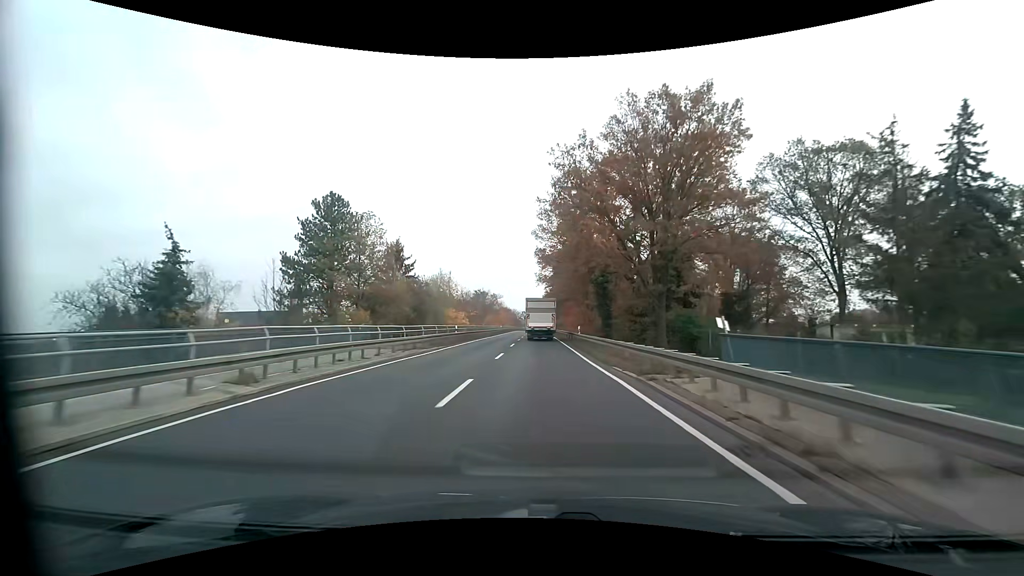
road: primary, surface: asphalt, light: Day
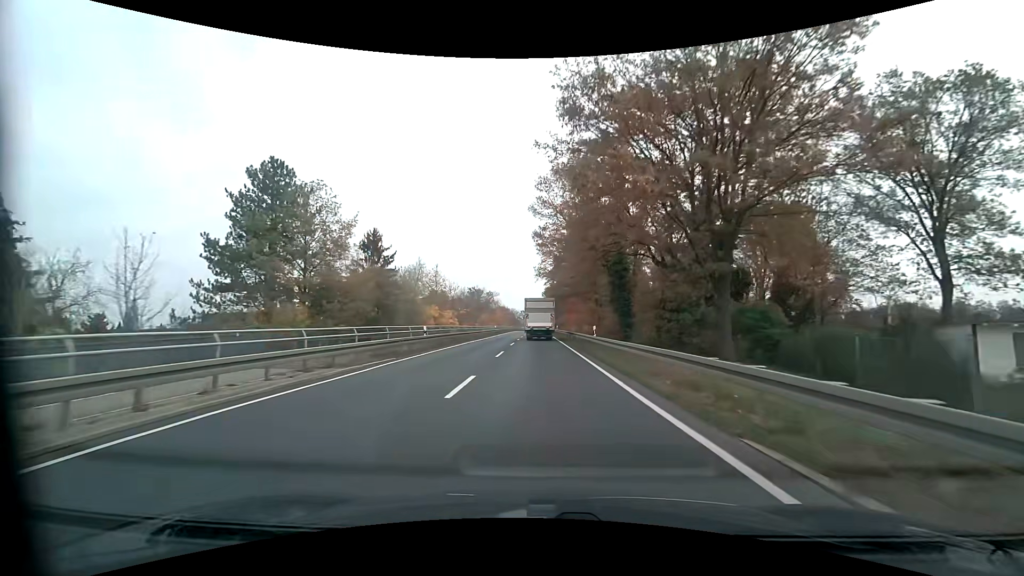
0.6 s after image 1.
(0.0, +10.7) m; 0°
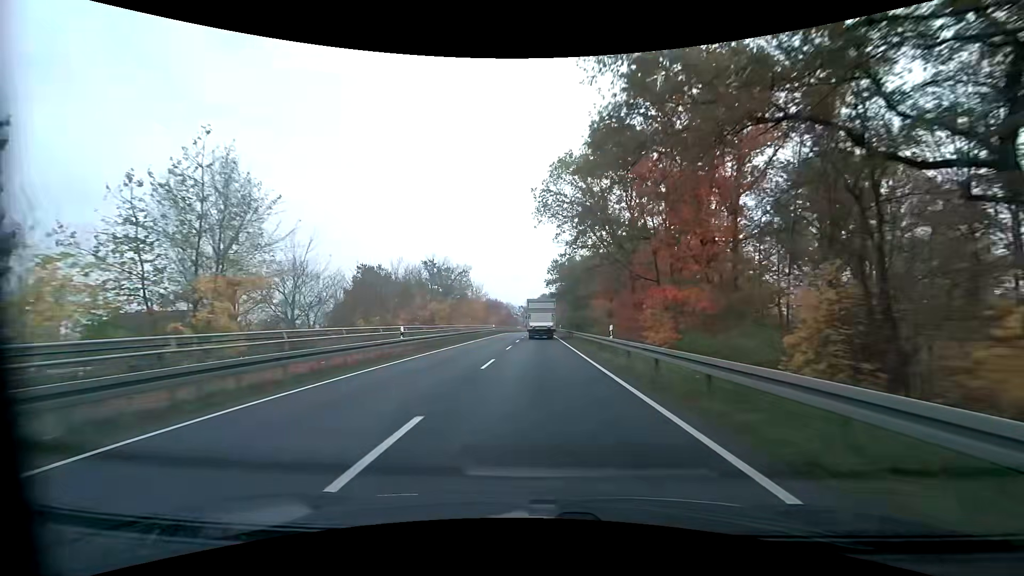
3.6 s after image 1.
(-0.2, +53.8) m; 0°
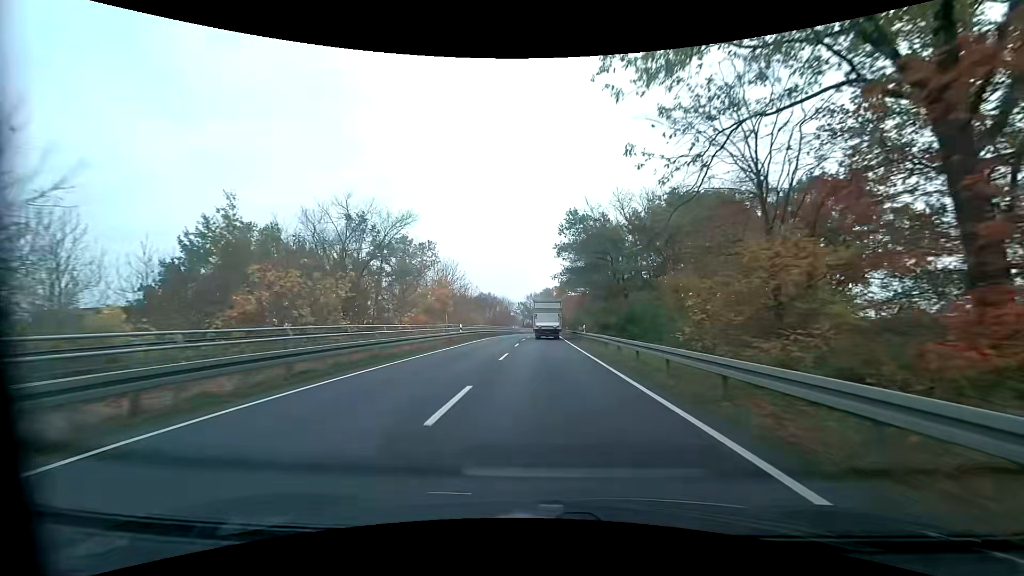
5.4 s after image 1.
(-0.3, +32.4) m; 0°
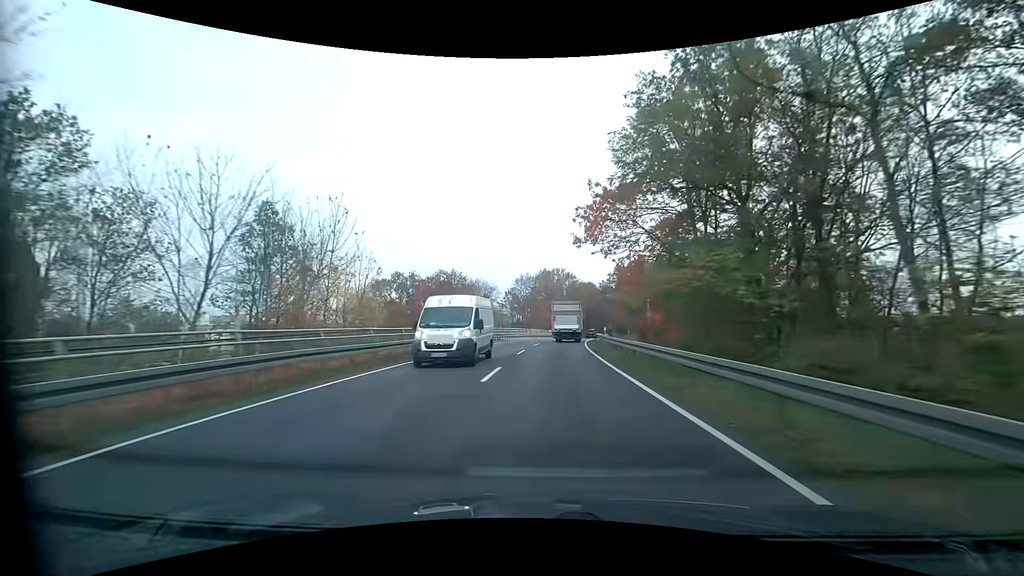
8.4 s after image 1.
(+0.3, +54.5) m; 0°
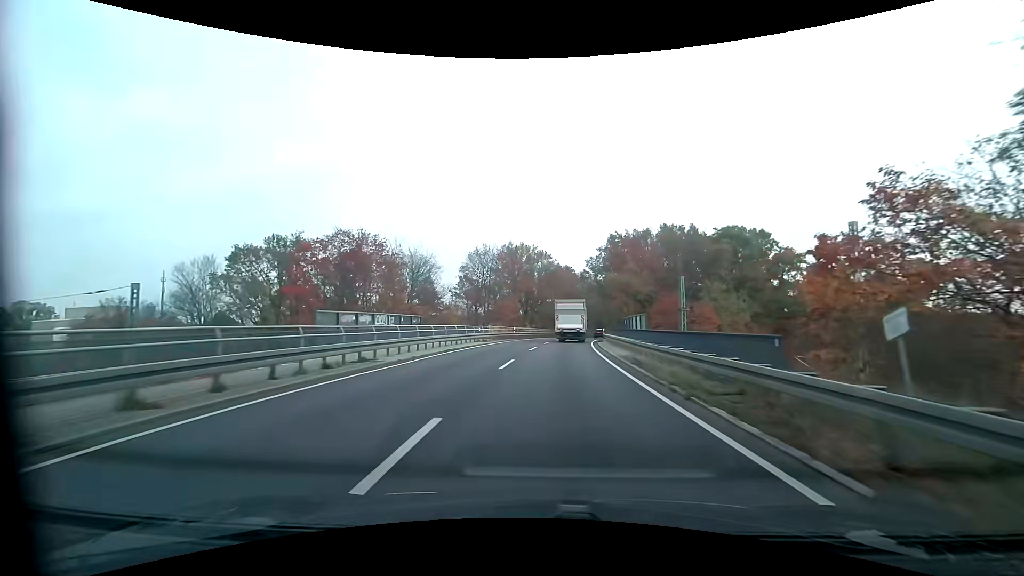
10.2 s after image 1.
(+0.8, +32.6) m; +3°
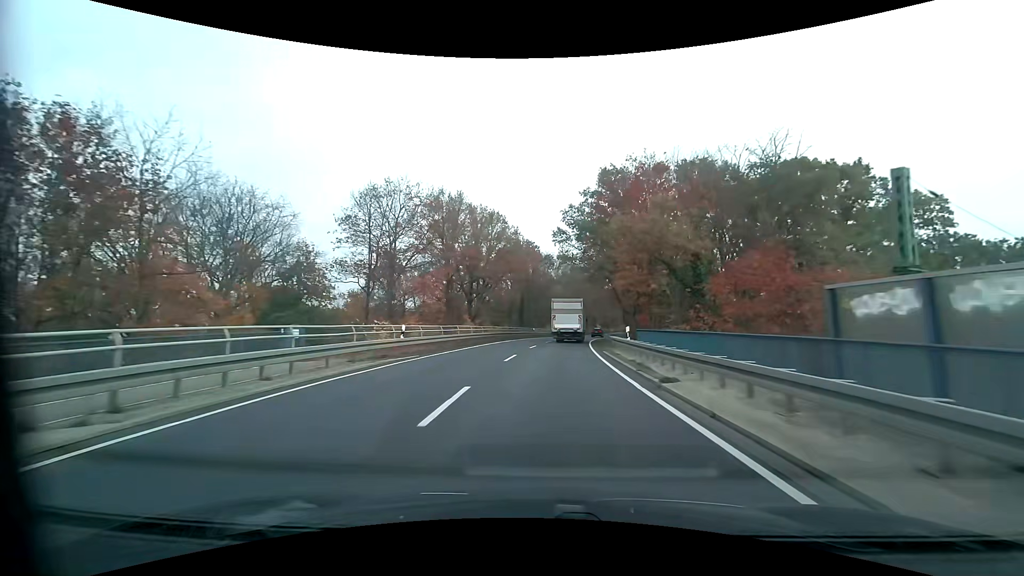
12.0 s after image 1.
(+1.5, +32.2) m; +5°
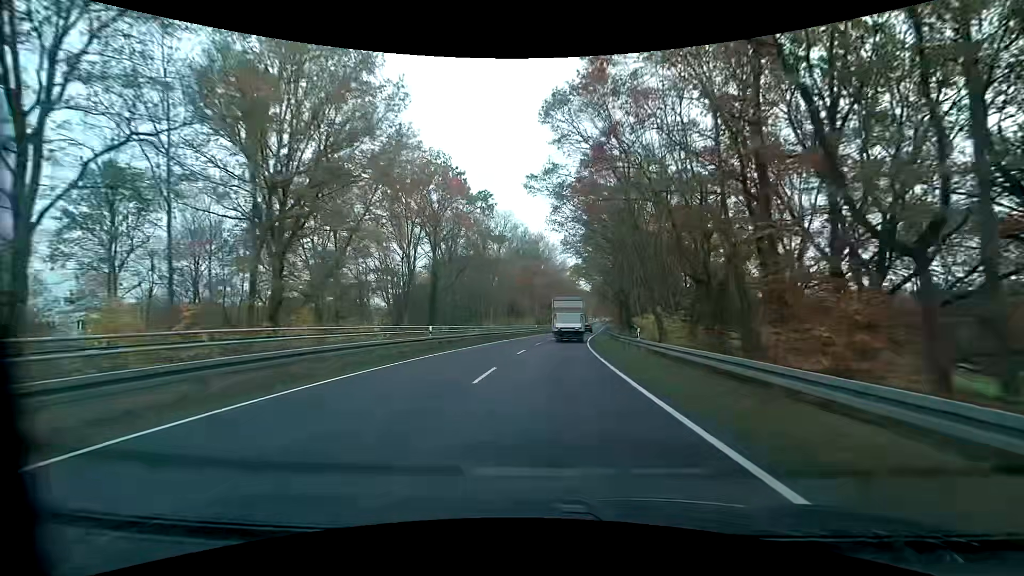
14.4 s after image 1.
(+2.2, +42.7) m; +5°
(0, +10) (+1, +20) (+1, +30) (+2, +40) (+3, +50) (+4, +60) (+6, +70) (+7, +80) (+9, +89) (+10, +99) m
